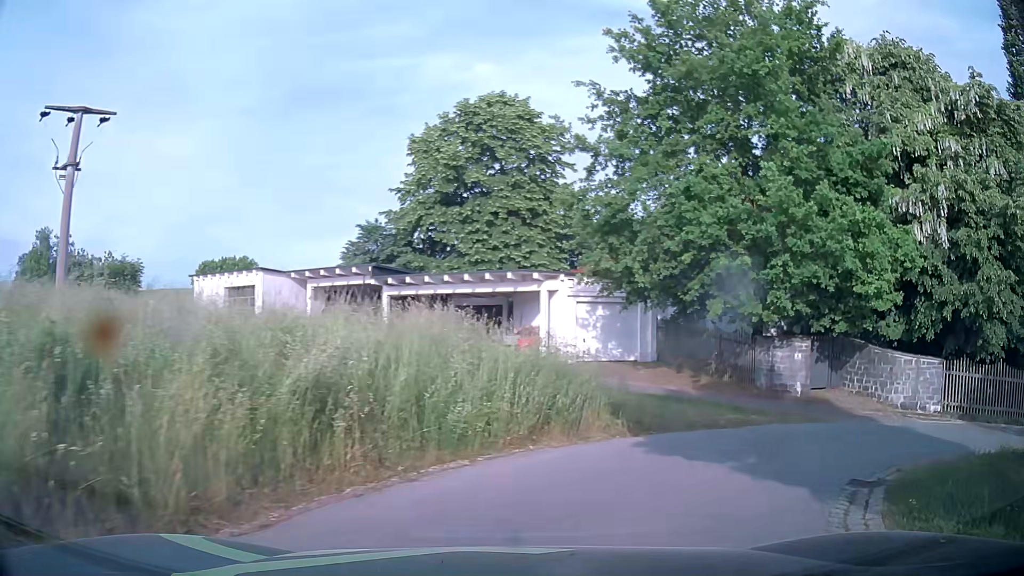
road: residential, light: Day
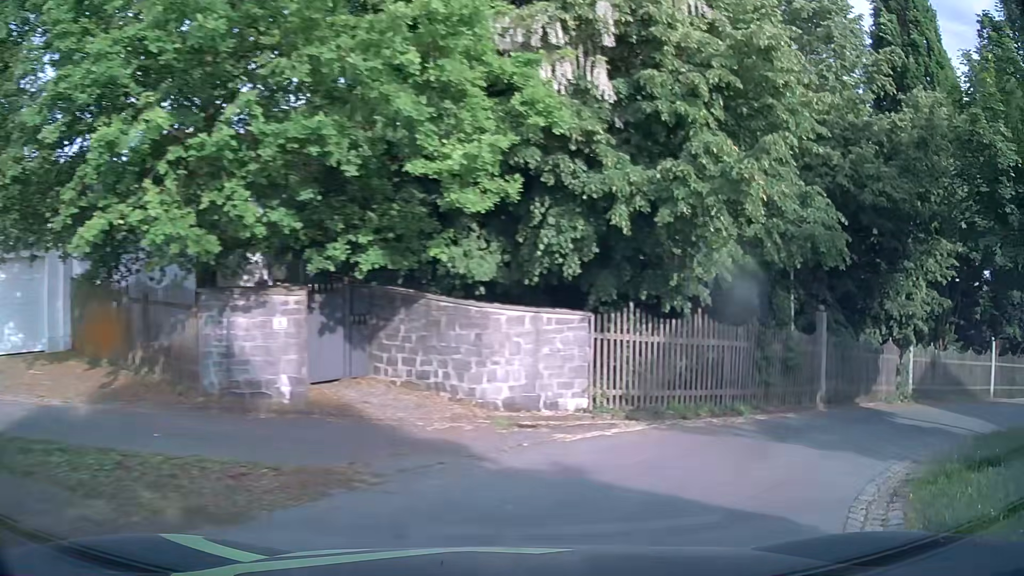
(+3.1, +9.1) m; +42°
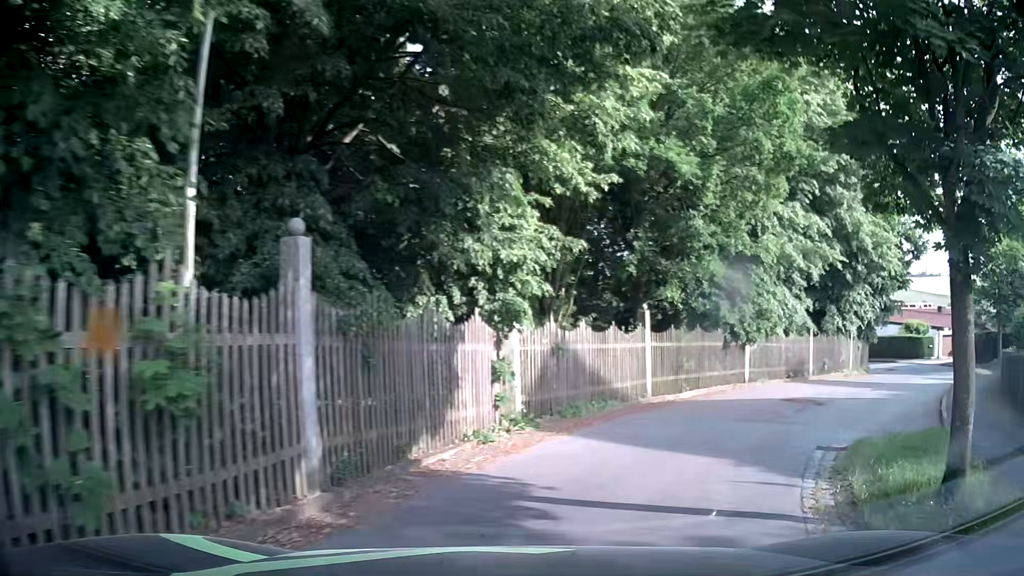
(+3.8, +9.2) m; +40°
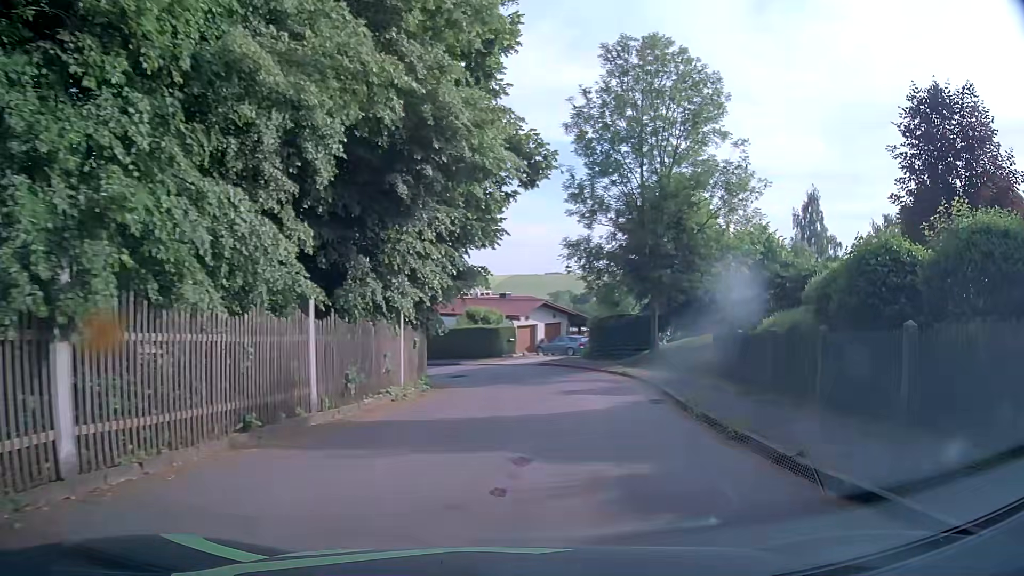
(+6.1, +14.8) m; +41°
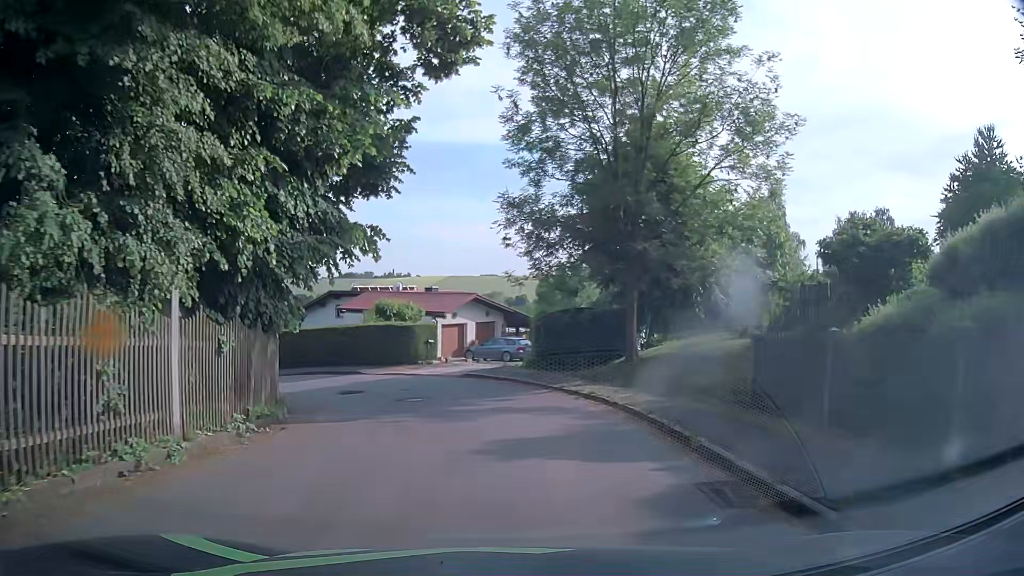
(+0.6, +8.8) m; +5°
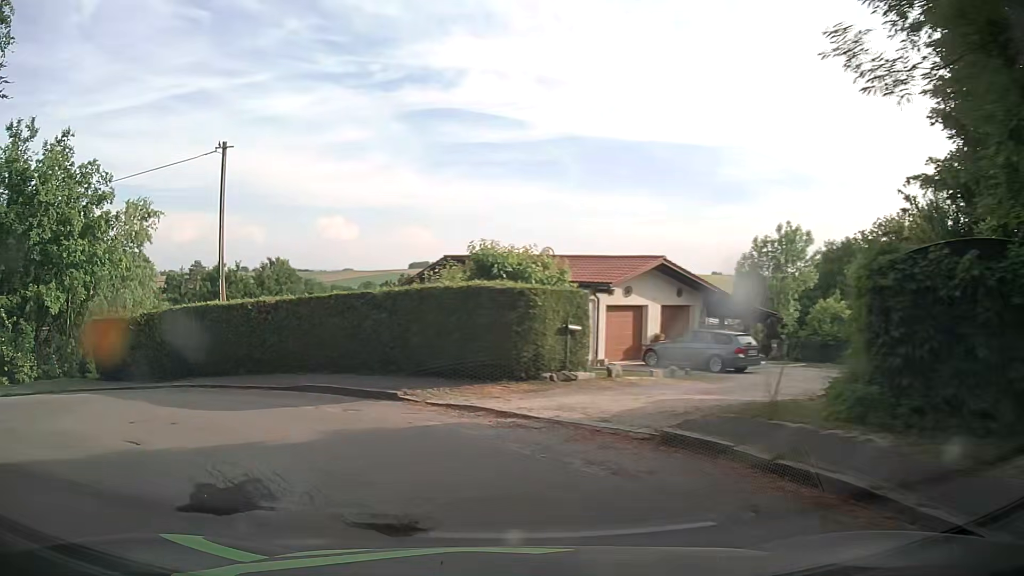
(-0.7, +16.2) m; -14°
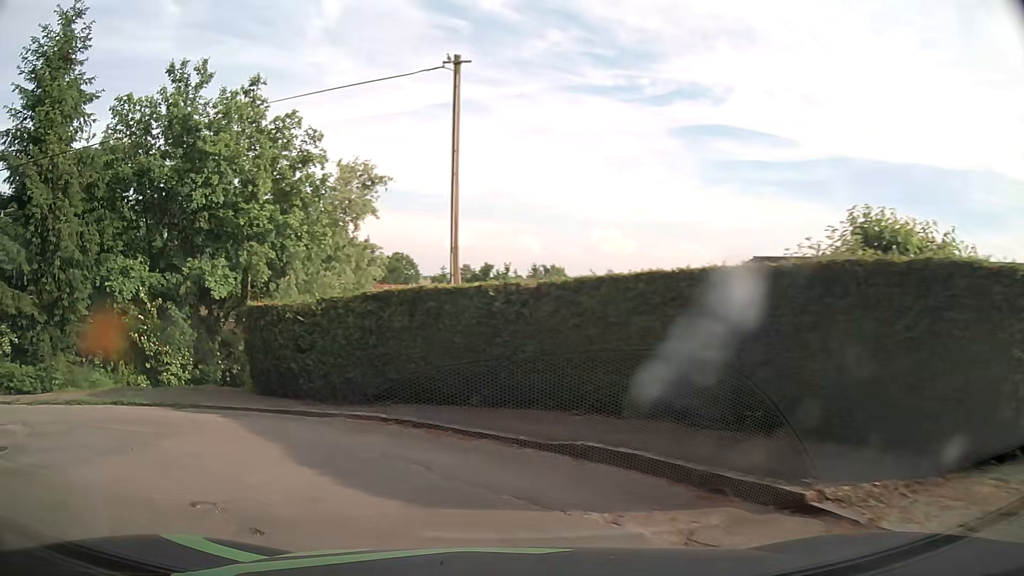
(-1.2, +6.6) m; -22°
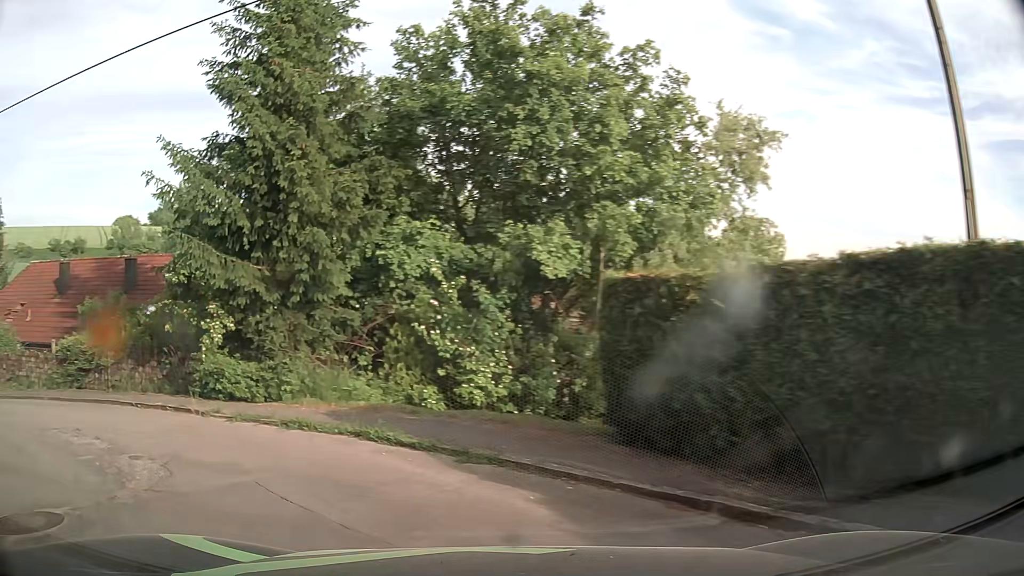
(-1.5, +5.8) m; -30°
